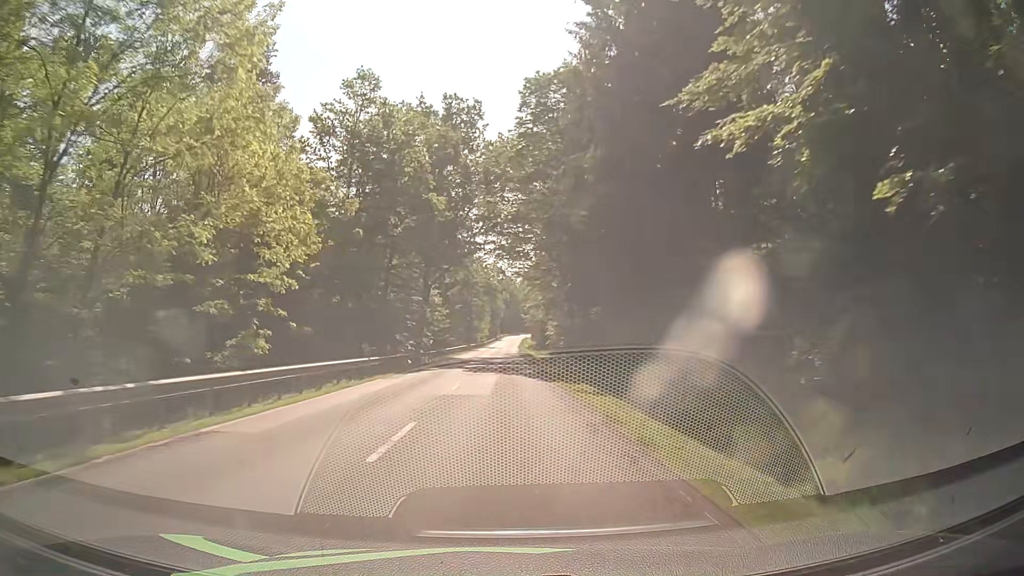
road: secondary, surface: asphalt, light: Day
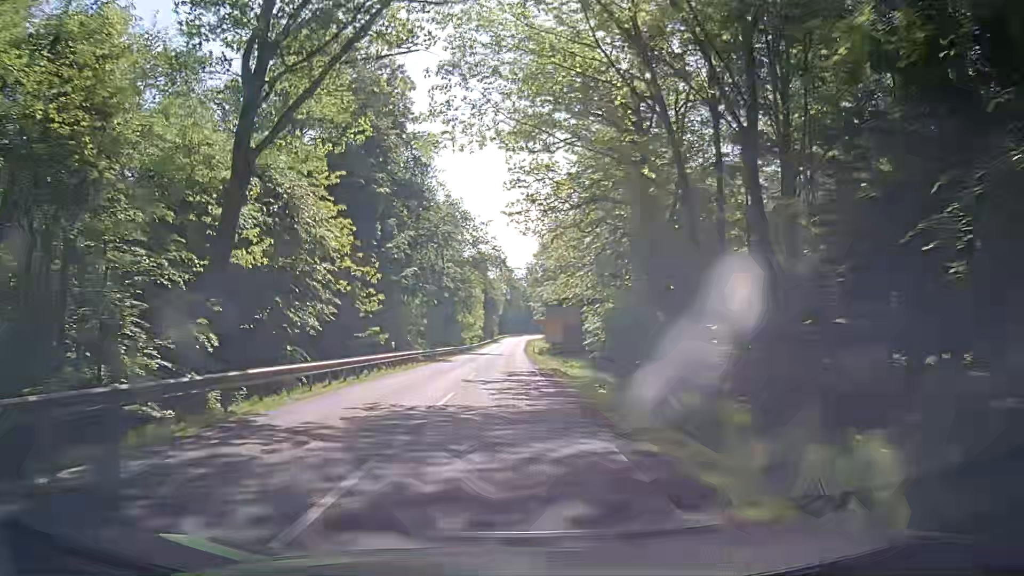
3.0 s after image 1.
(-0.1, +47.8) m; +1°
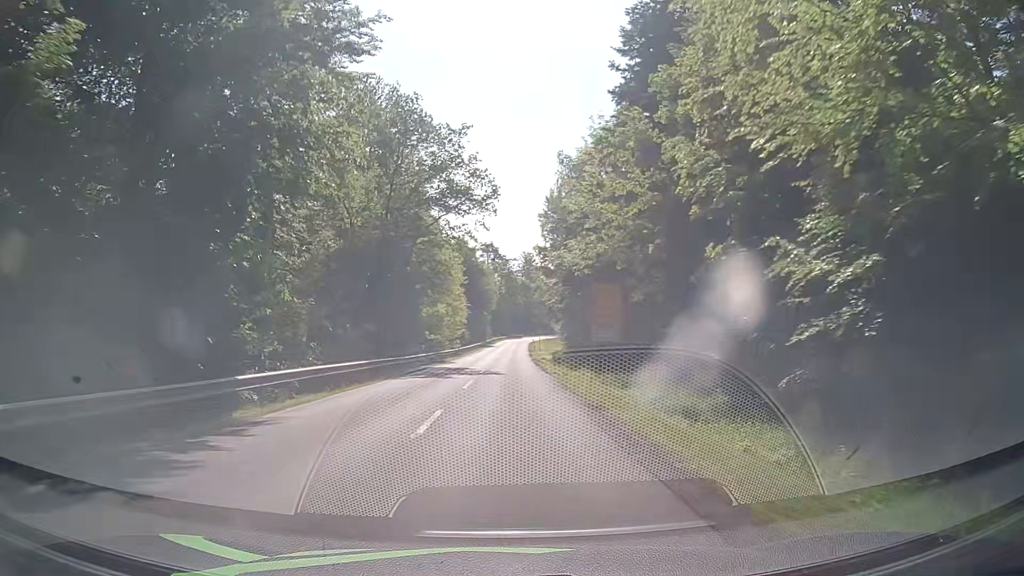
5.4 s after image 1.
(-0.4, +38.3) m; -1°
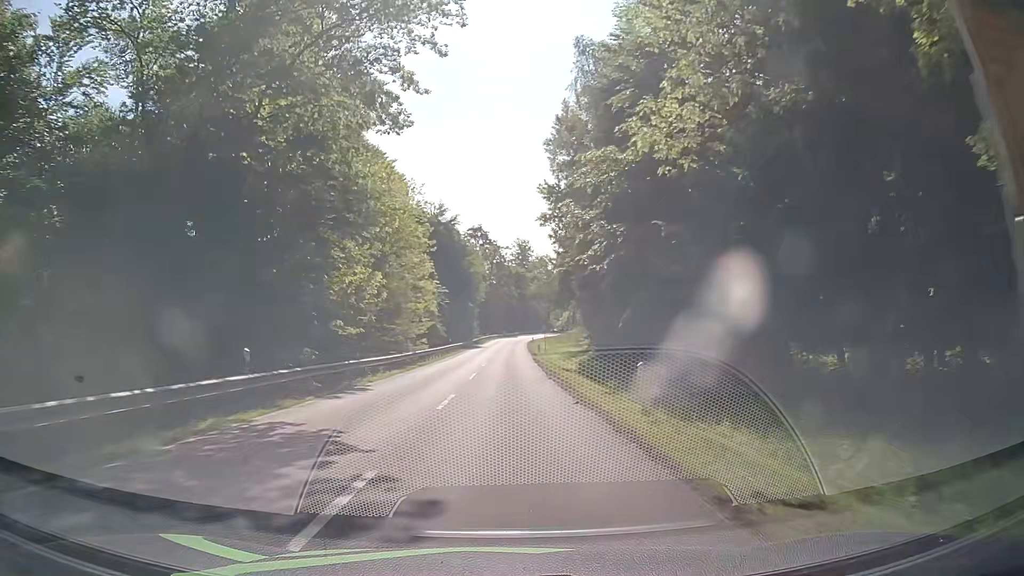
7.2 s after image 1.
(+0.3, +28.7) m; +1°
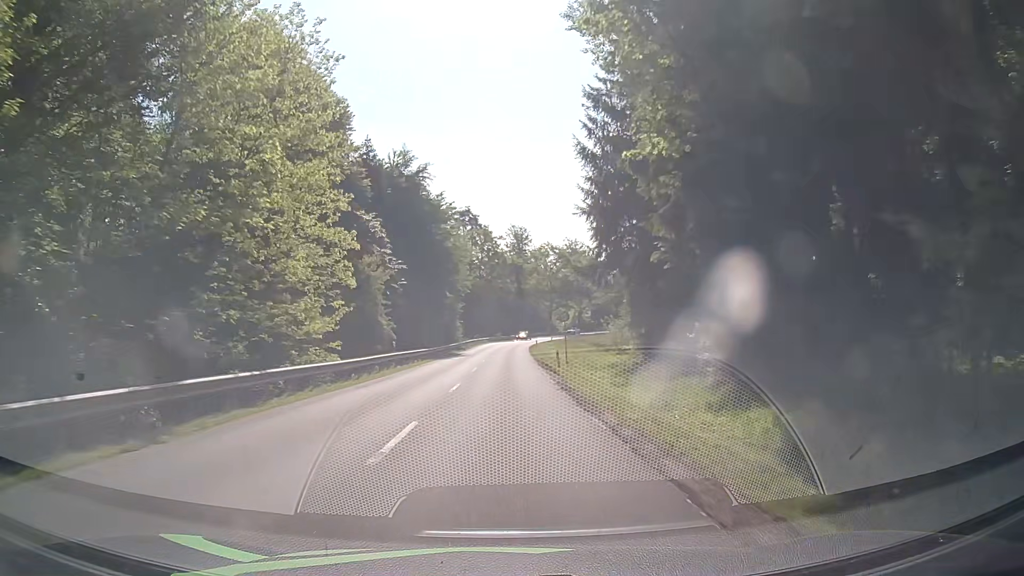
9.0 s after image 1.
(+0.2, +28.7) m; 0°
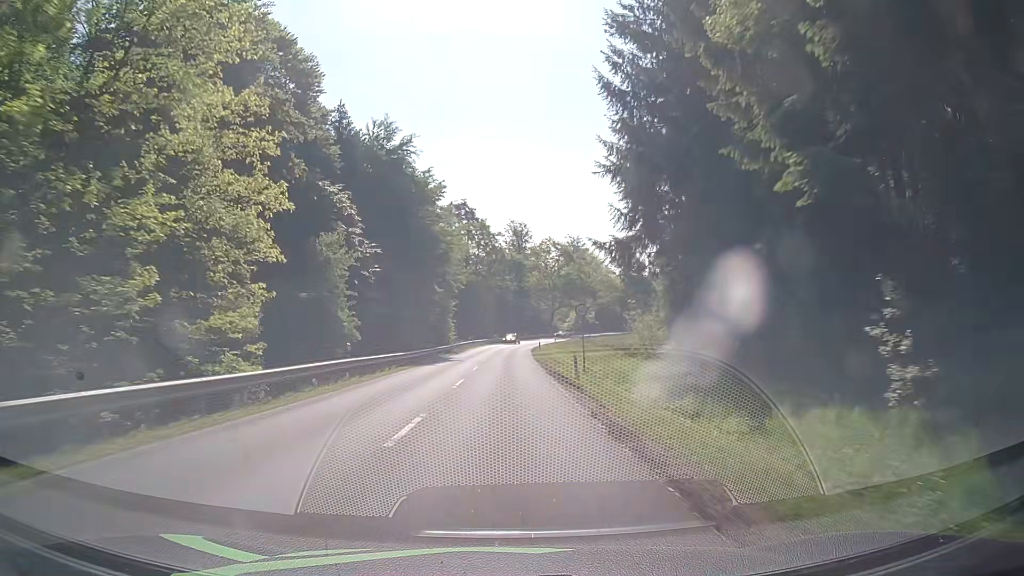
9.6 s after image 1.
(+0.1, +9.5) m; 0°
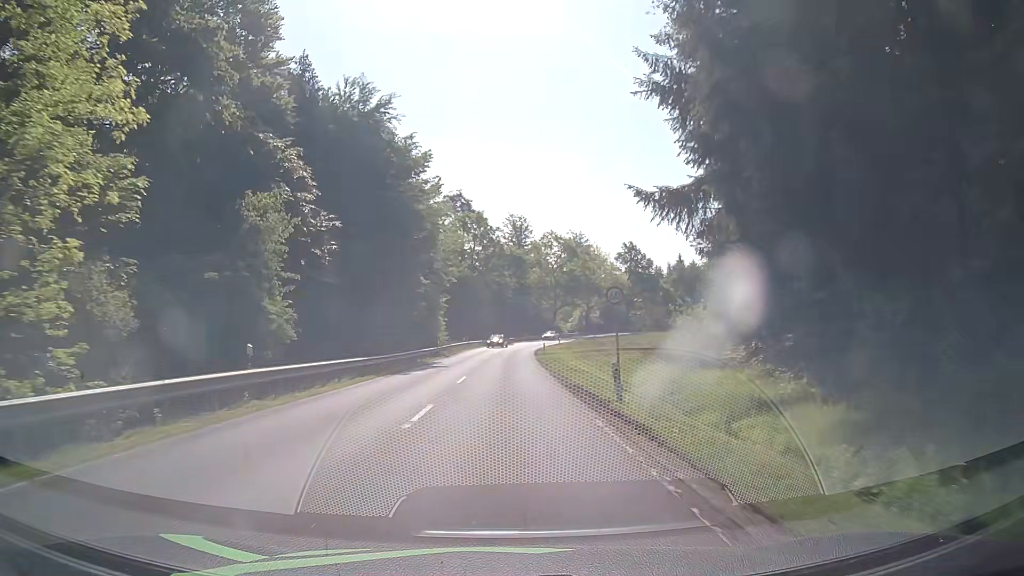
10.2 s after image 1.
(0.0, +9.5) m; -1°
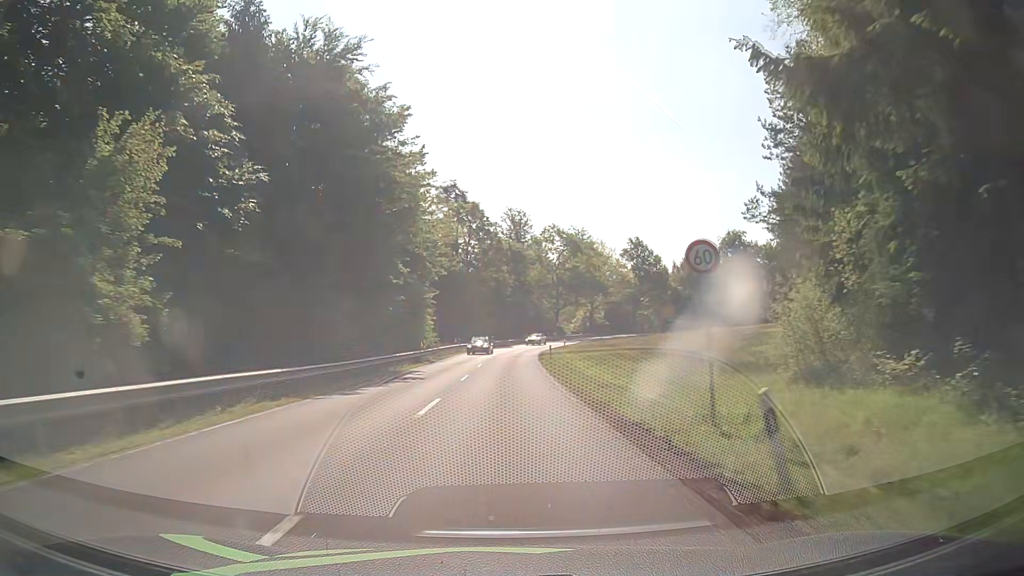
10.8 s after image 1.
(+0.3, +9.5) m; +2°
(0, +10) (0, +20) (0, +30) (+1, +40) (+1, +50) (+2, +60) (+3, +70) (+5, +80) (+7, +89) (+11, +99) m
